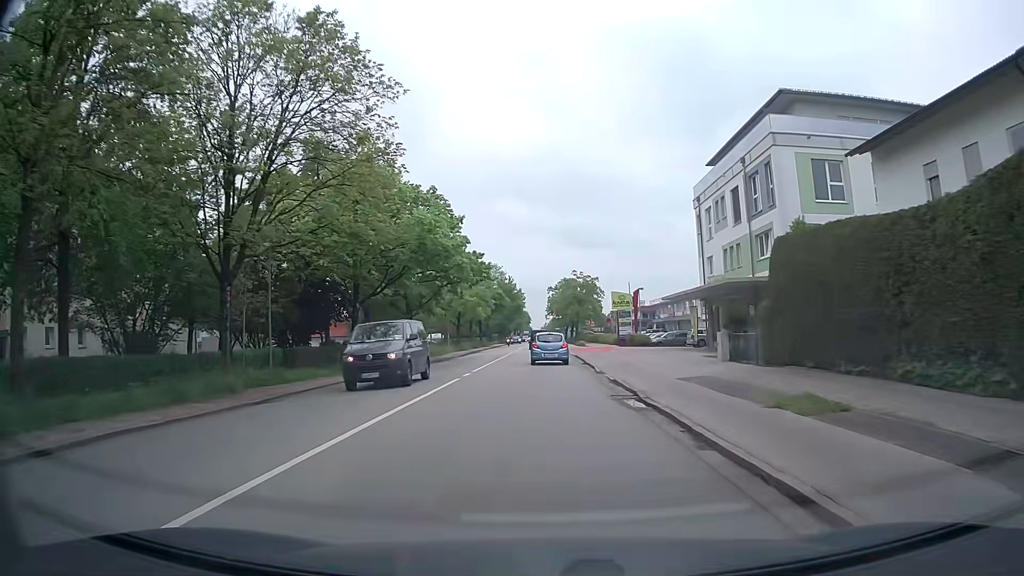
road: secondary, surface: asphalt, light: Day
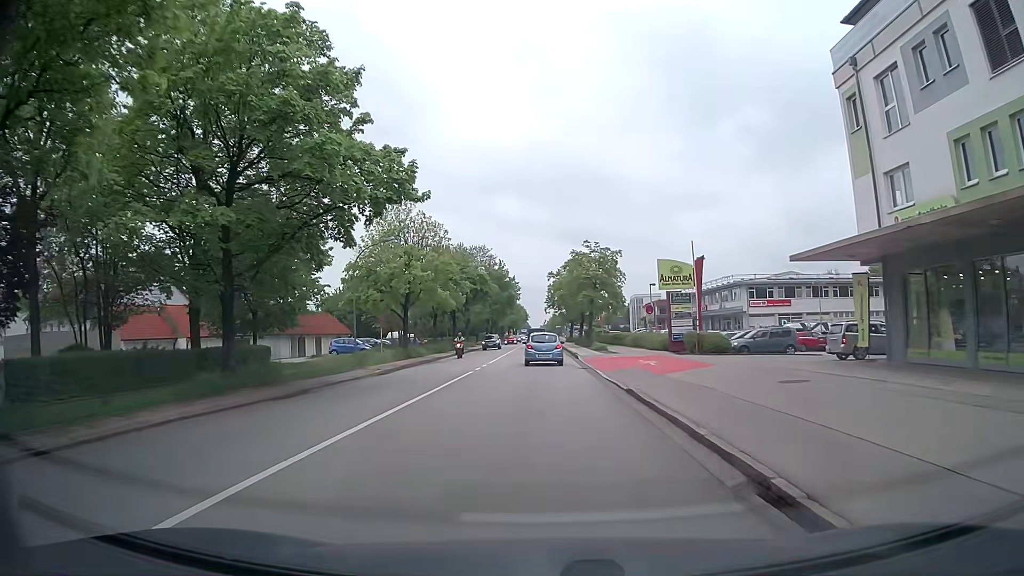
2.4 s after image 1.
(+0.1, +27.4) m; 0°
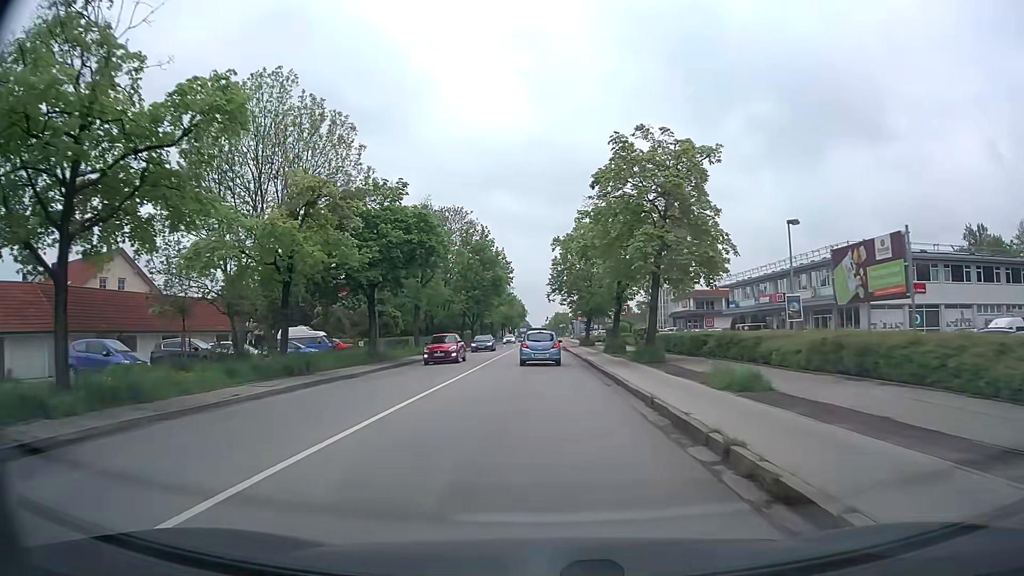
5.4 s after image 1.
(0.0, +34.7) m; 0°
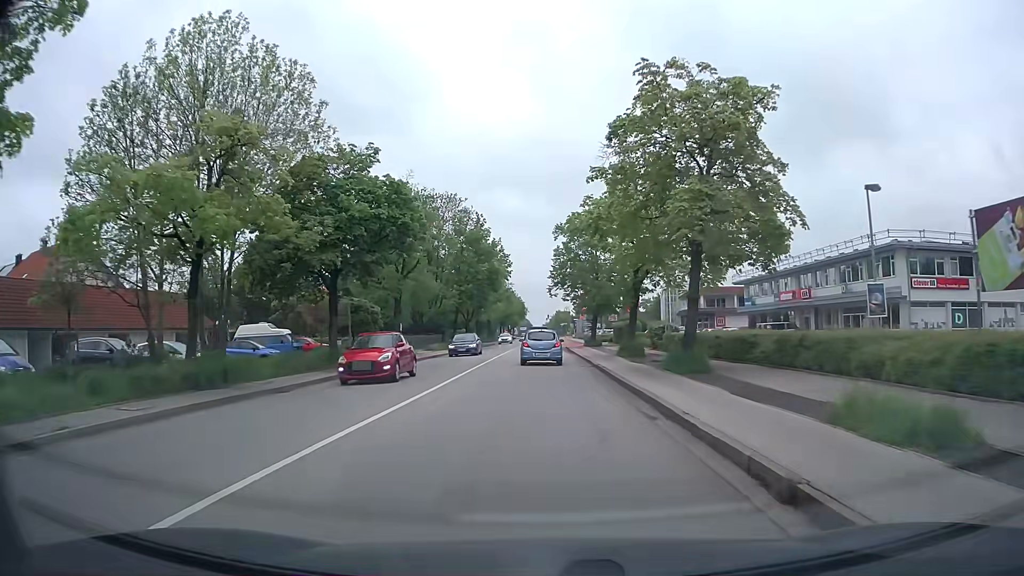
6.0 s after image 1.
(0.0, +6.9) m; 0°
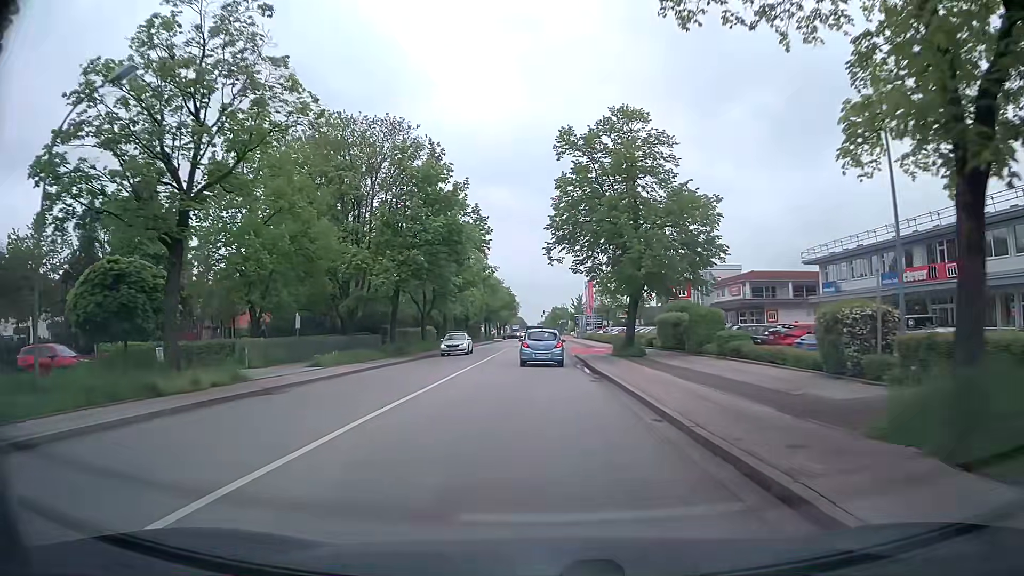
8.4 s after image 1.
(0.0, +26.5) m; +1°
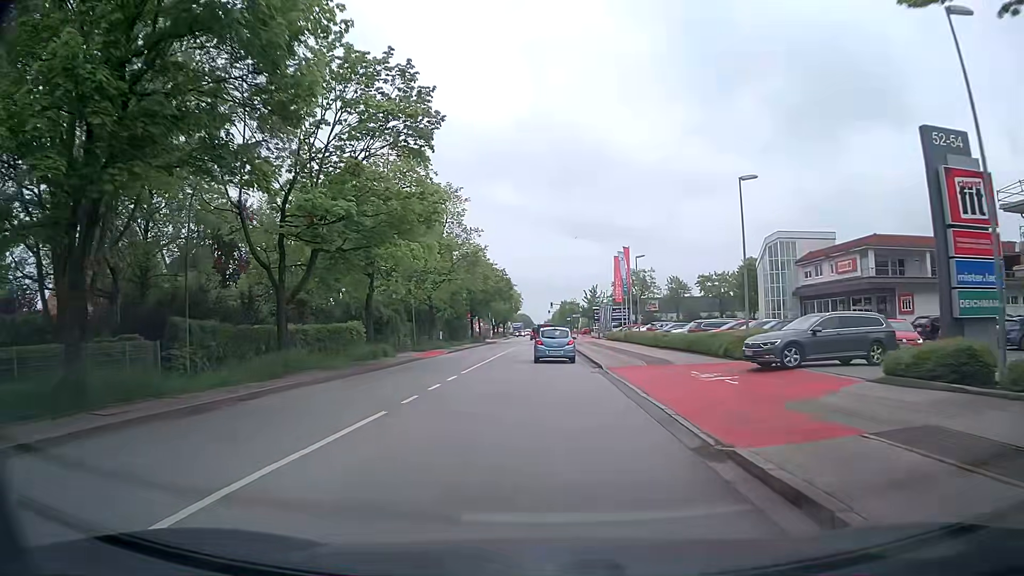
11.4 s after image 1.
(-0.4, +30.7) m; -1°
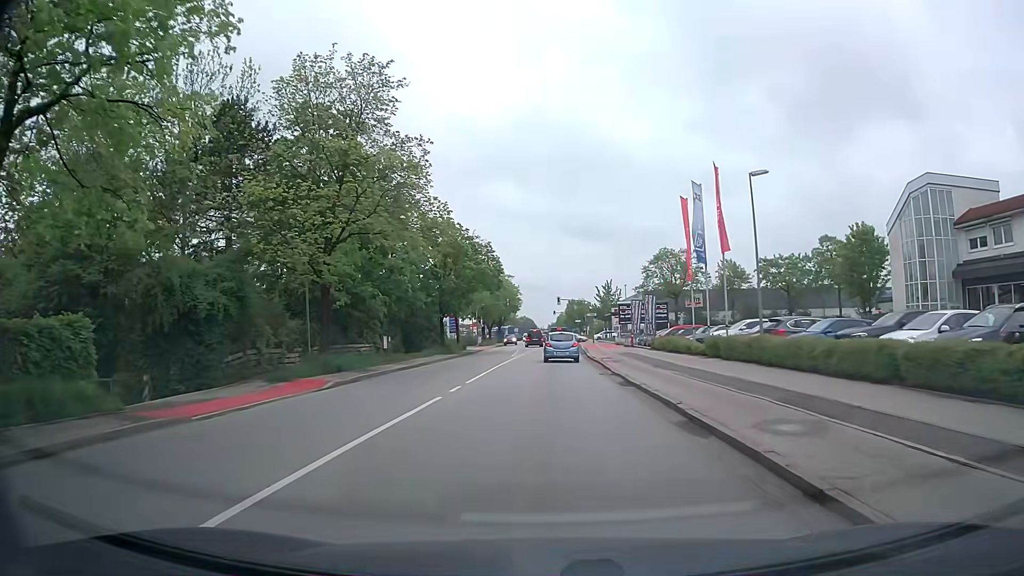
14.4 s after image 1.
(-0.2, +27.3) m; -1°
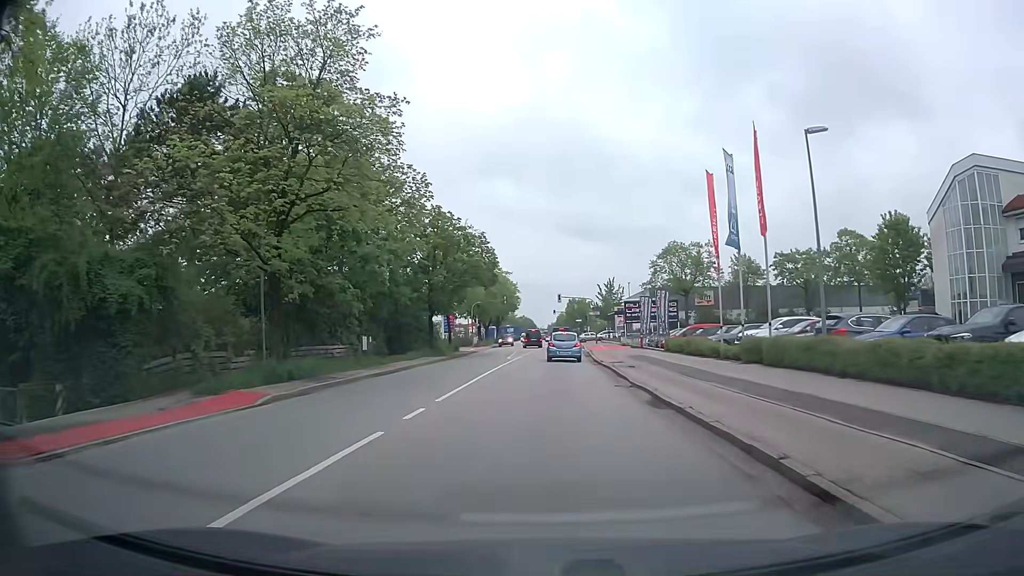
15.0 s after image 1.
(0.0, +5.3) m; +1°
(0, +10) (0, +20) (0, +30) (0, +40) (+1, +50) (+1, +60) (+1, +70) (+2, +80) (+2, +90) (+1, +100) m
